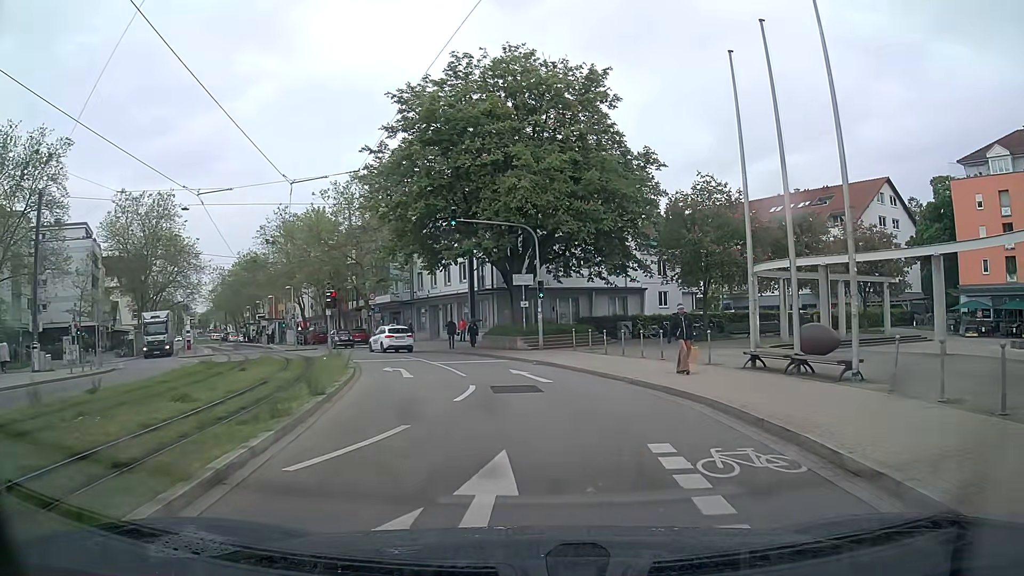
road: tertiary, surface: asphalt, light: Day
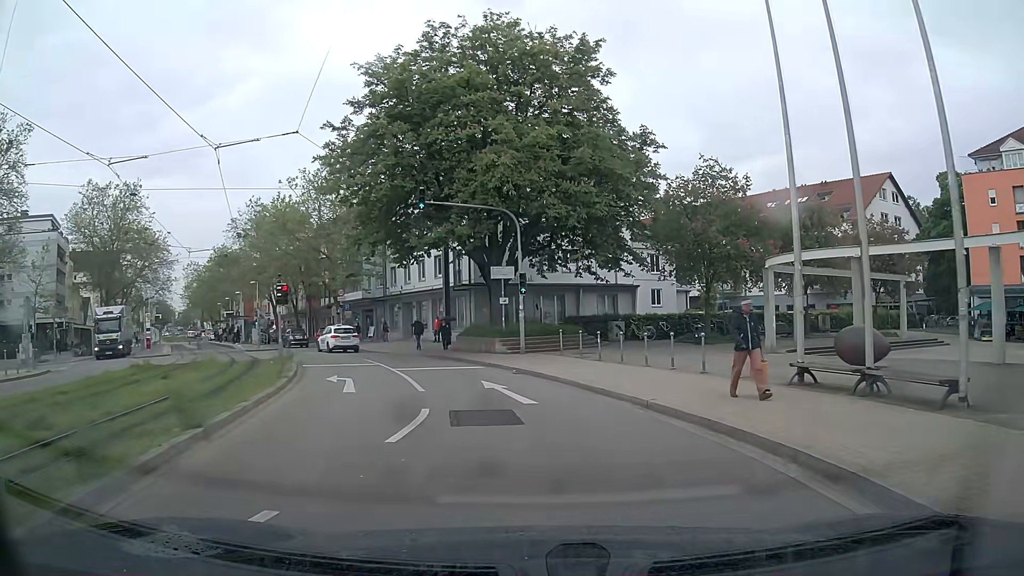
(+0.1, +4.2) m; +1°
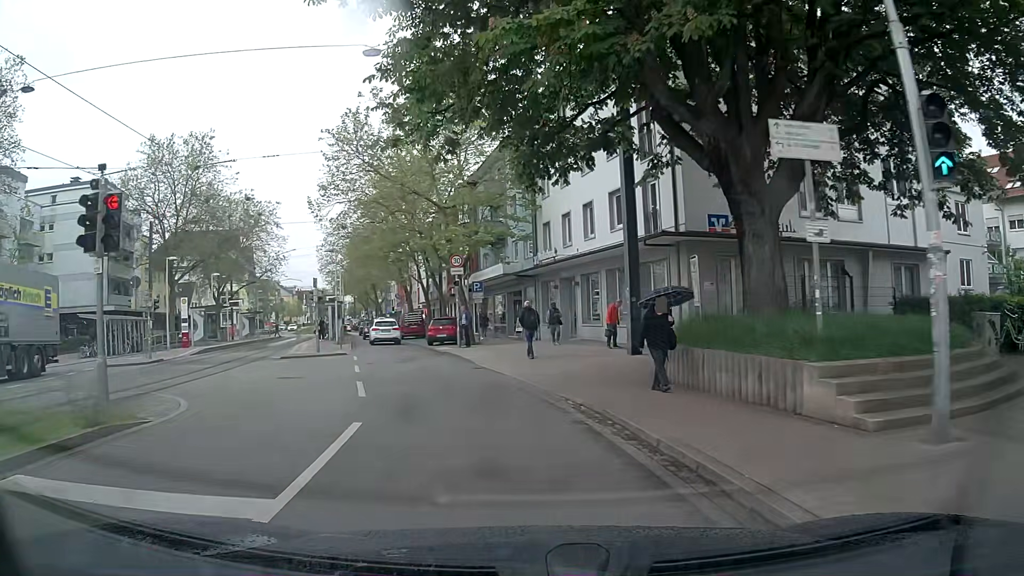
(-1.7, +20.1) m; -16°
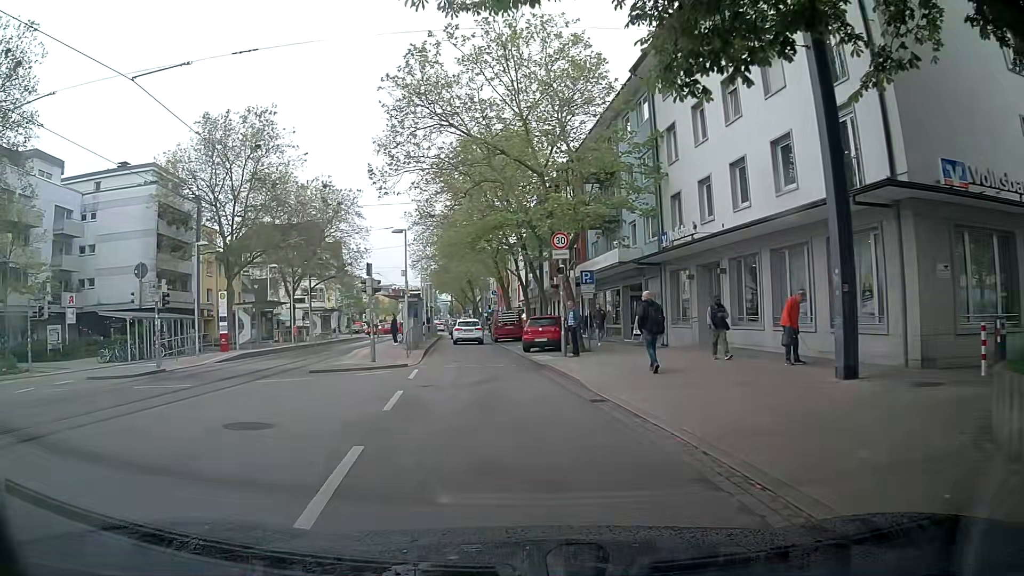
(-0.6, +7.8) m; -9°
